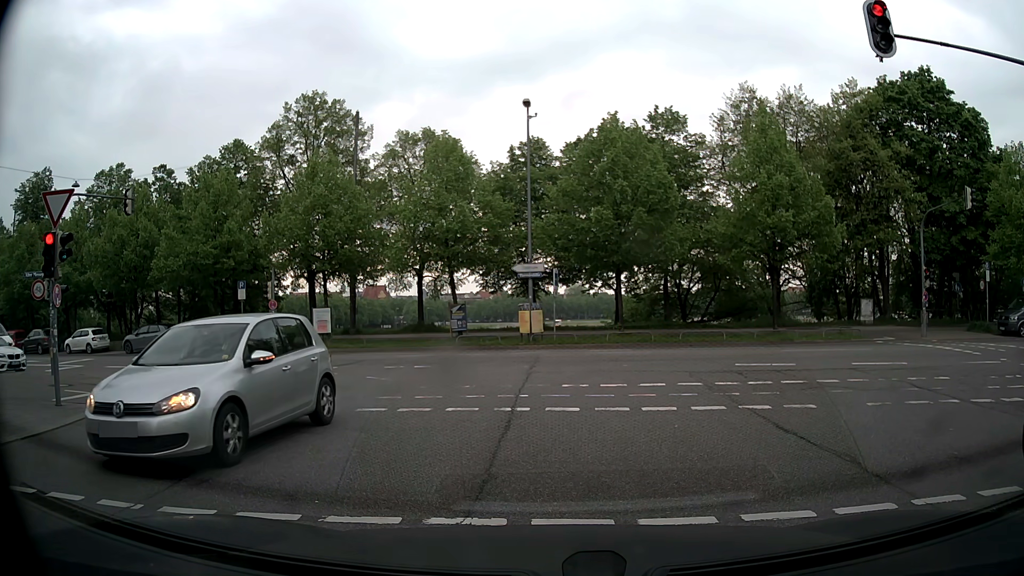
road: tertiary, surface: asphalt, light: Day
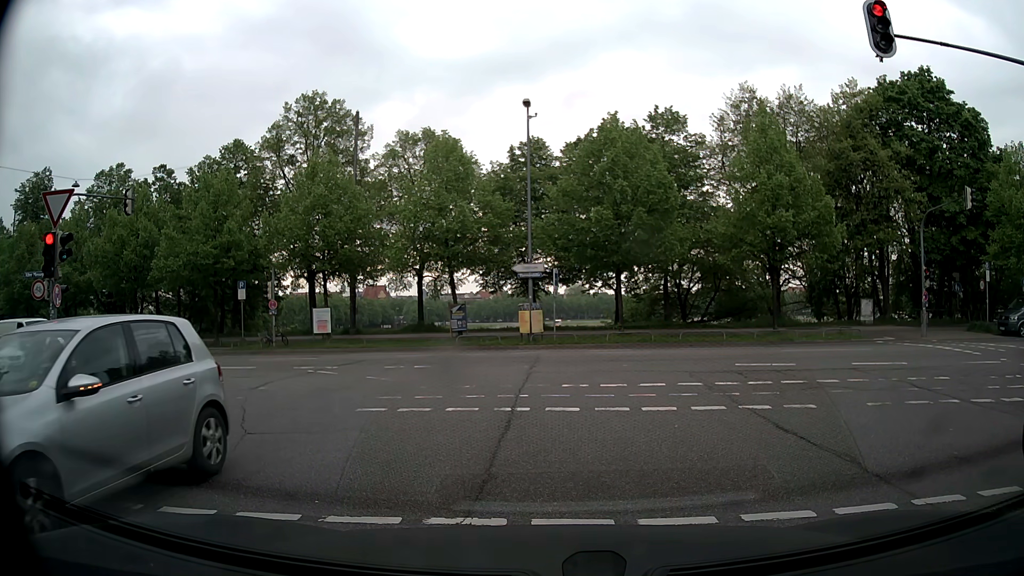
(0.0, 0.0) m; 0°
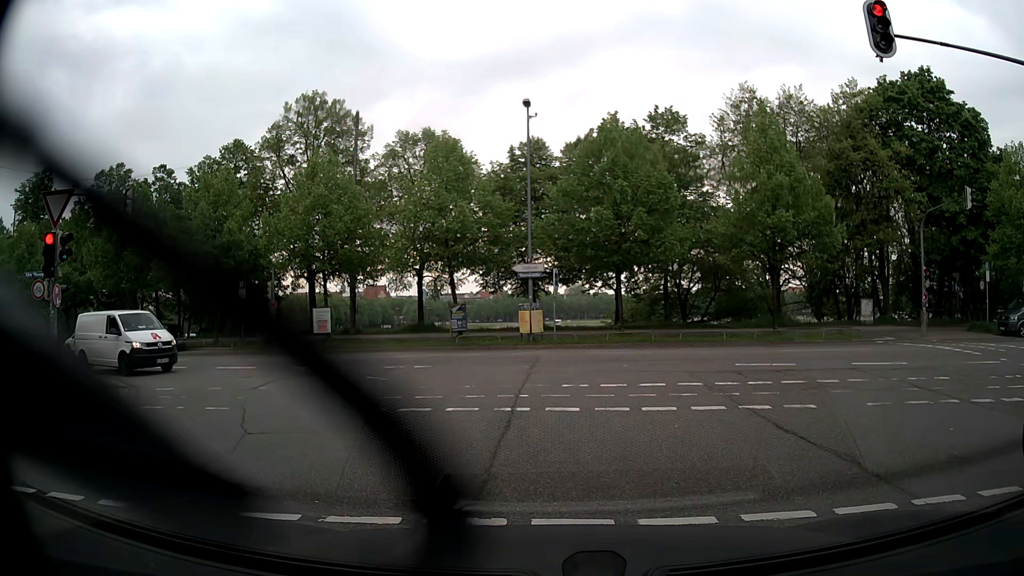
(0.0, 0.0) m; 0°
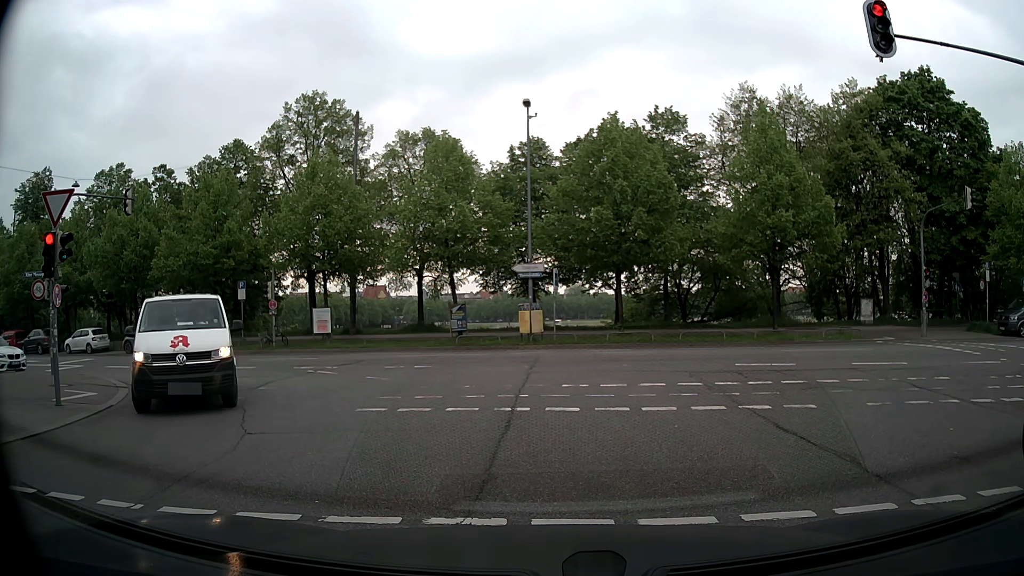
(0.0, 0.0) m; 0°
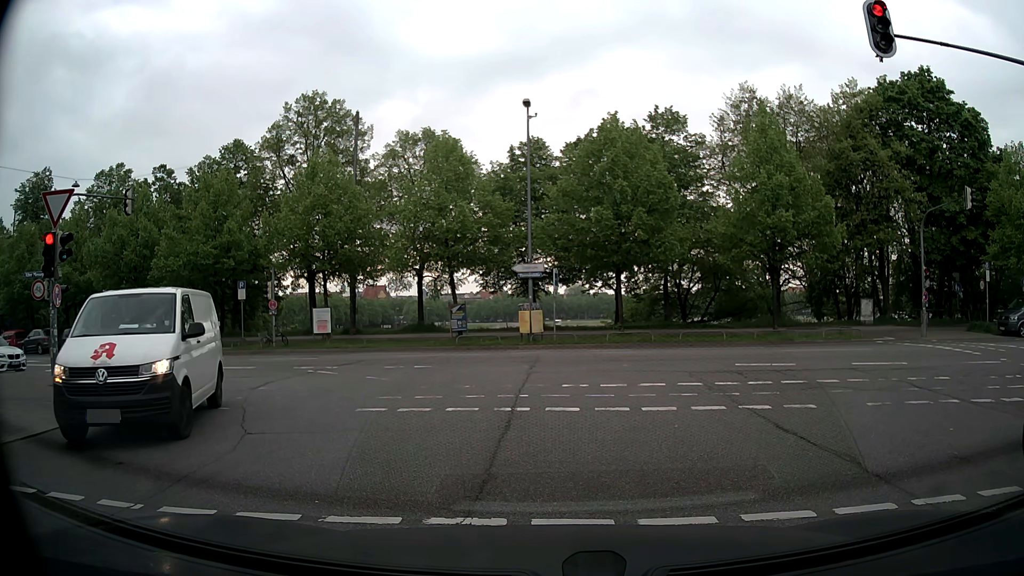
(0.0, 0.0) m; 0°
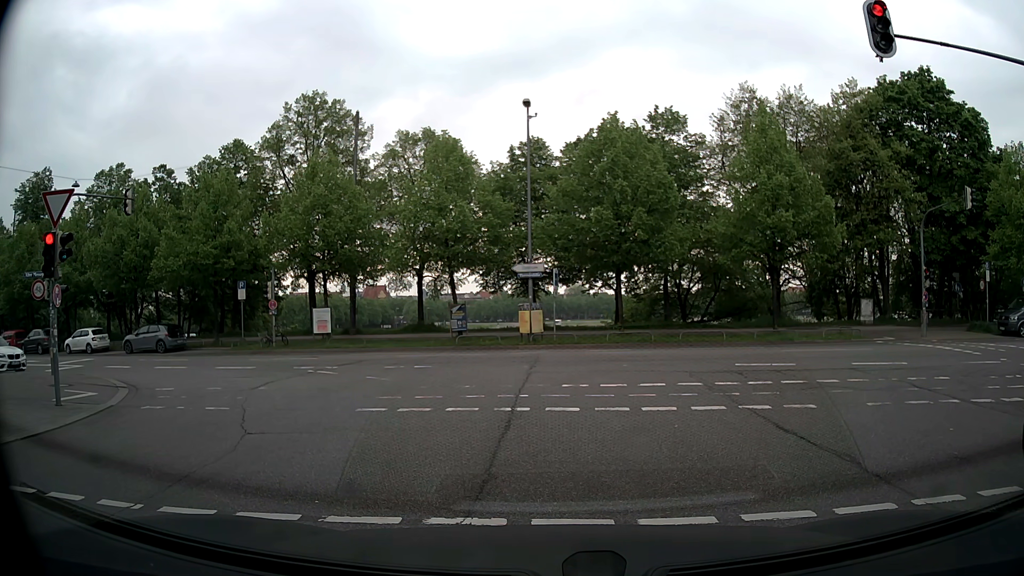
(0.0, 0.0) m; 0°
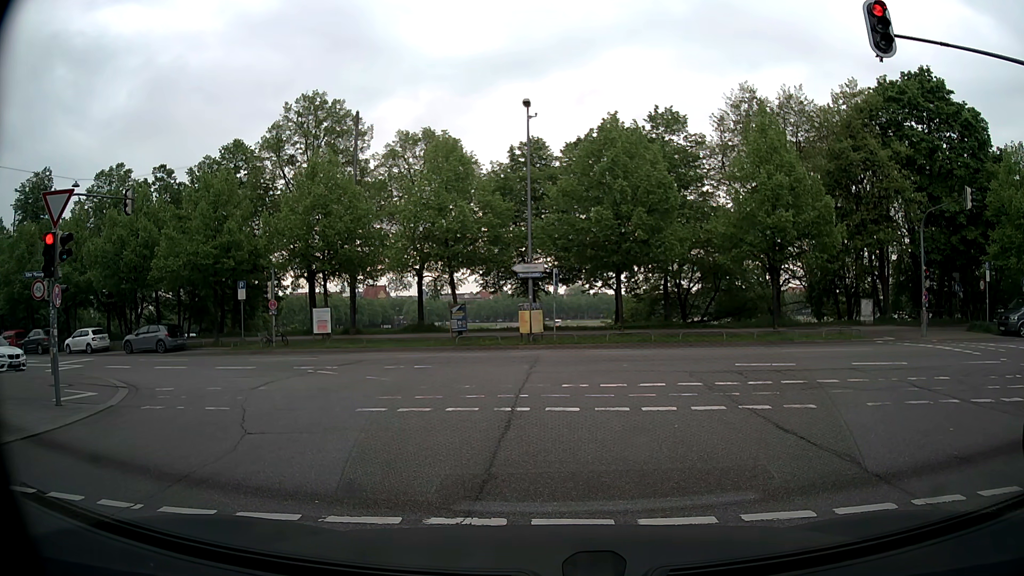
(0.0, 0.0) m; 0°
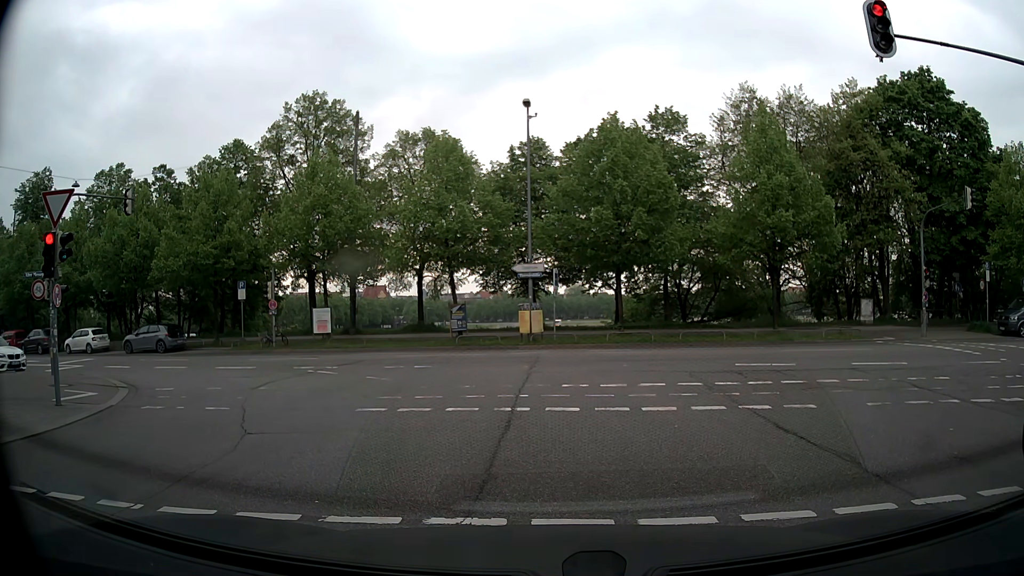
(0.0, 0.0) m; 0°
(0, +10) (-2, +20) (-9, +27) (-19, +30) (-28, +33) (-38, +35) (-48, +37) (-57, +40) (-67, +43) (-76, +46) m
